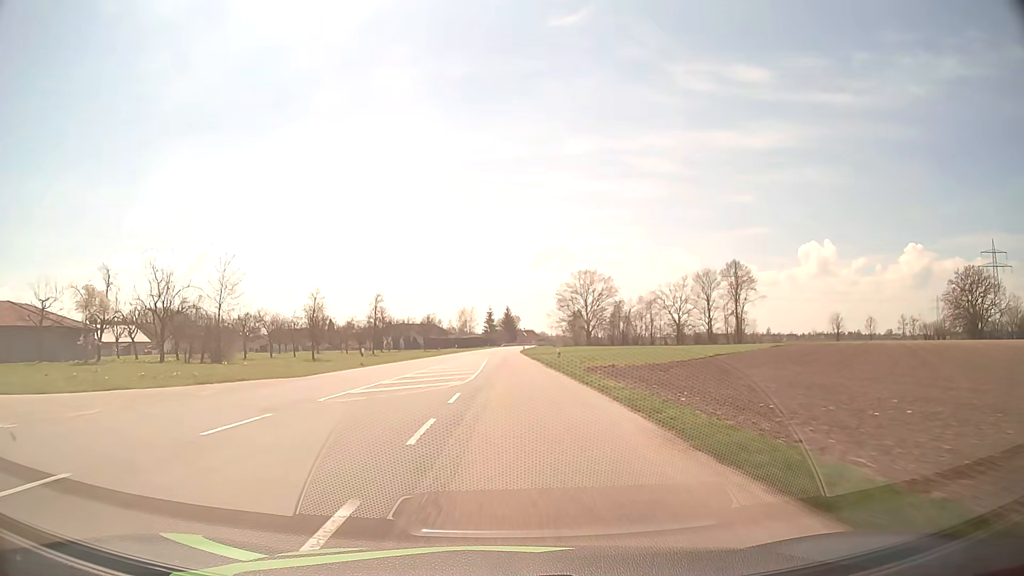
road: secondary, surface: asphalt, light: Day
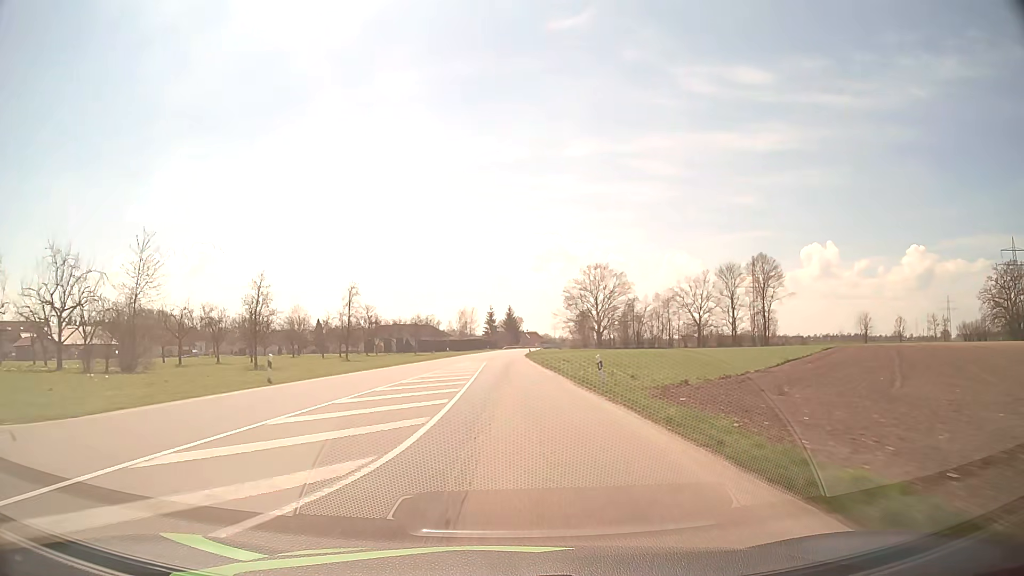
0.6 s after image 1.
(0.0, +15.6) m; 0°
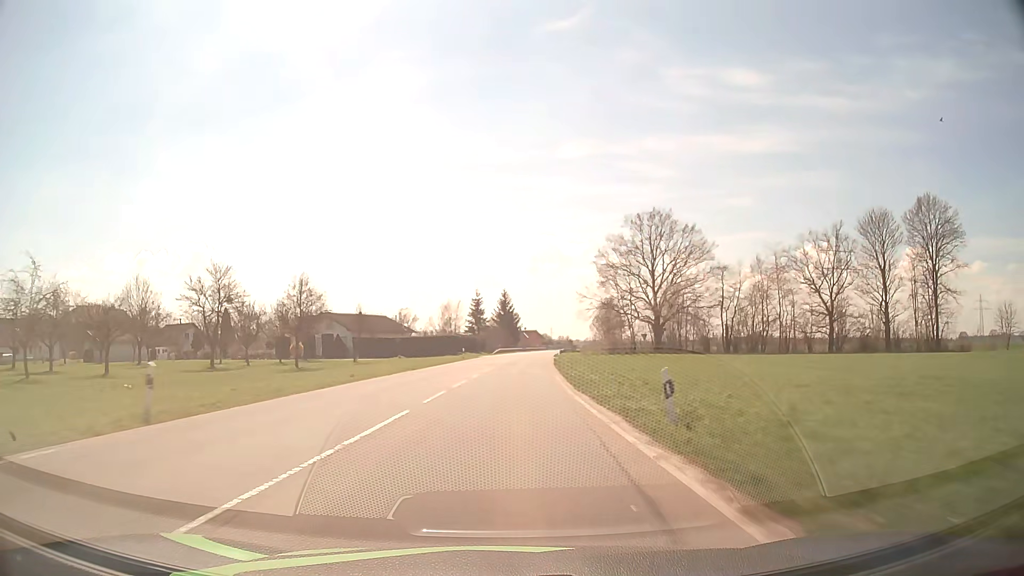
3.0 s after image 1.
(-0.1, +61.9) m; 0°
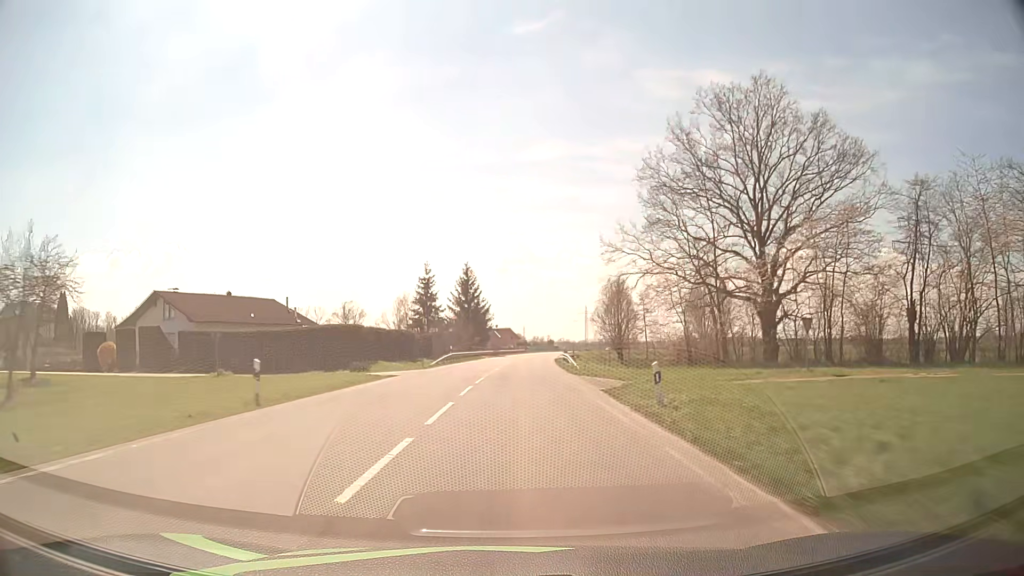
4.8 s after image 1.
(+1.0, +46.0) m; +2°
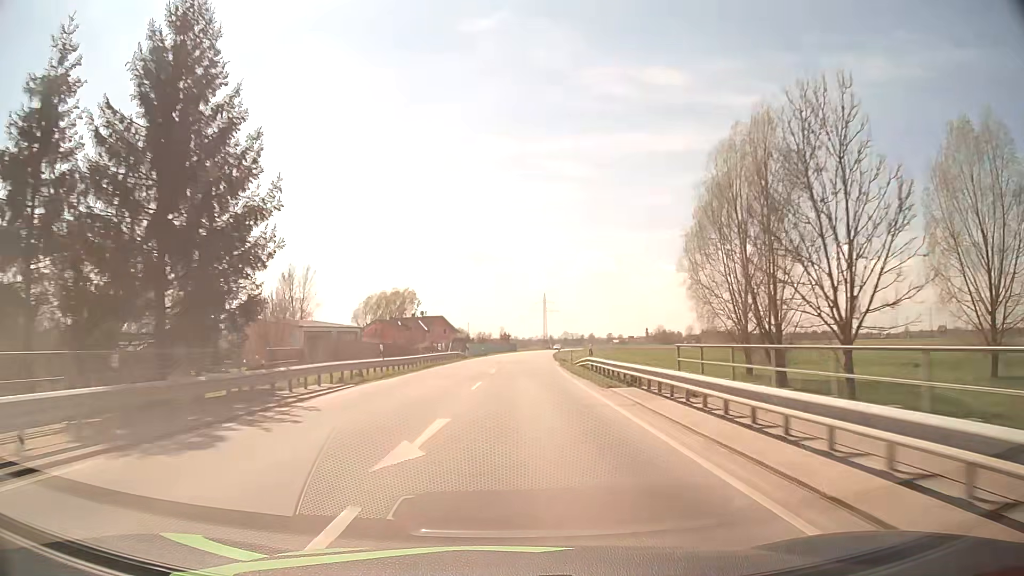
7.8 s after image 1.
(+3.2, +76.4) m; +5°
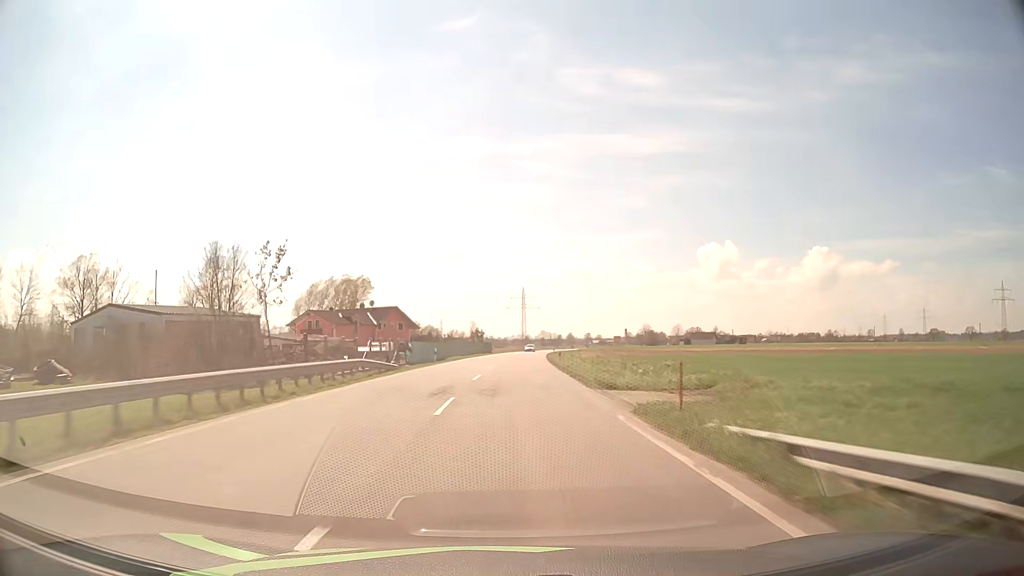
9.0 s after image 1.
(+0.6, +30.6) m; +2°
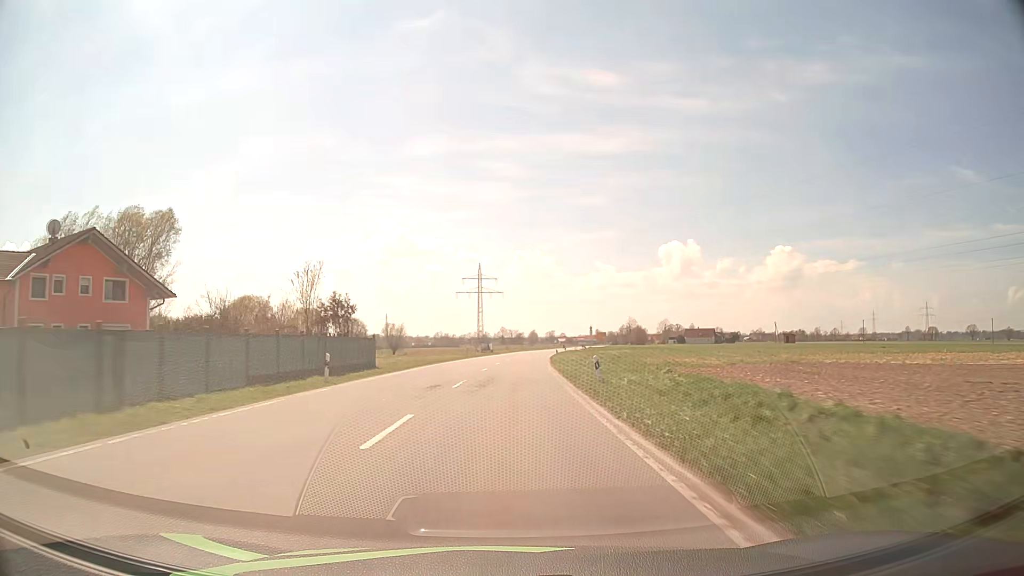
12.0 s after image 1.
(+2.3, +76.4) m; +3°
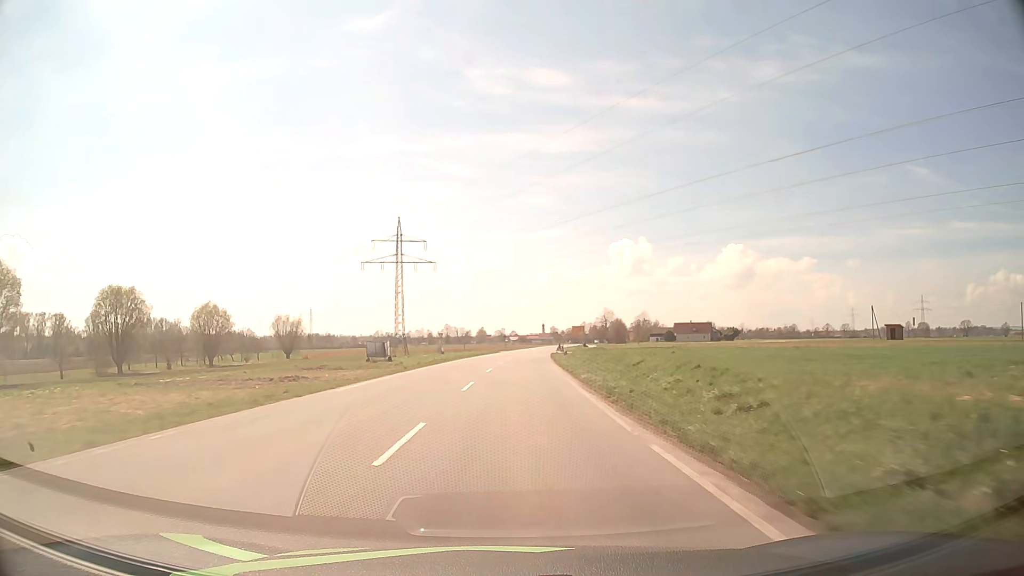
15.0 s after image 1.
(+2.5, +72.9) m; +4°
(0, +10) (0, +20) (0, +30) (+1, +40) (+1, +50) (+1, +60) (+2, +70) (+3, +80) (+4, +90) (+4, +100) m
